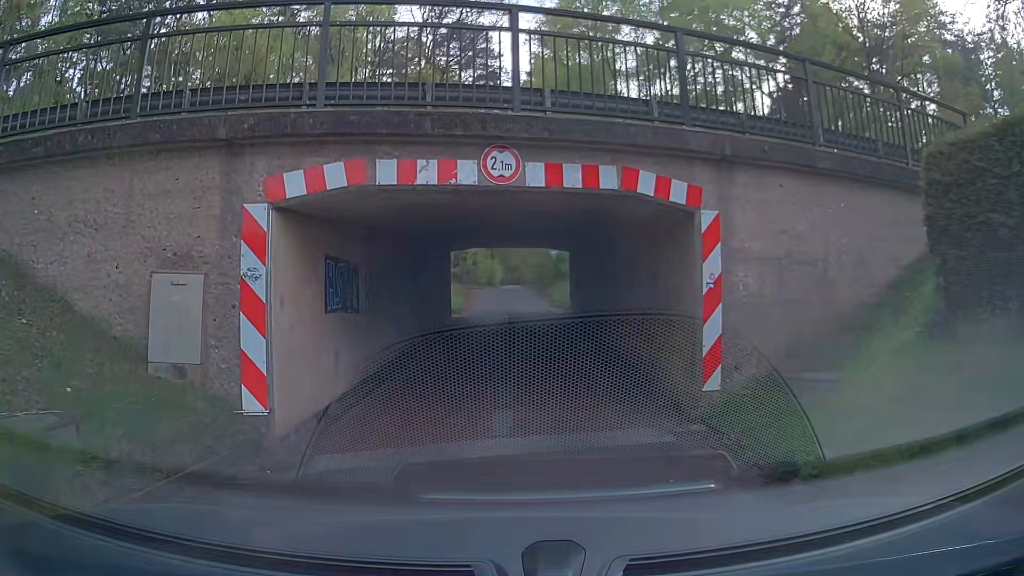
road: residential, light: Day
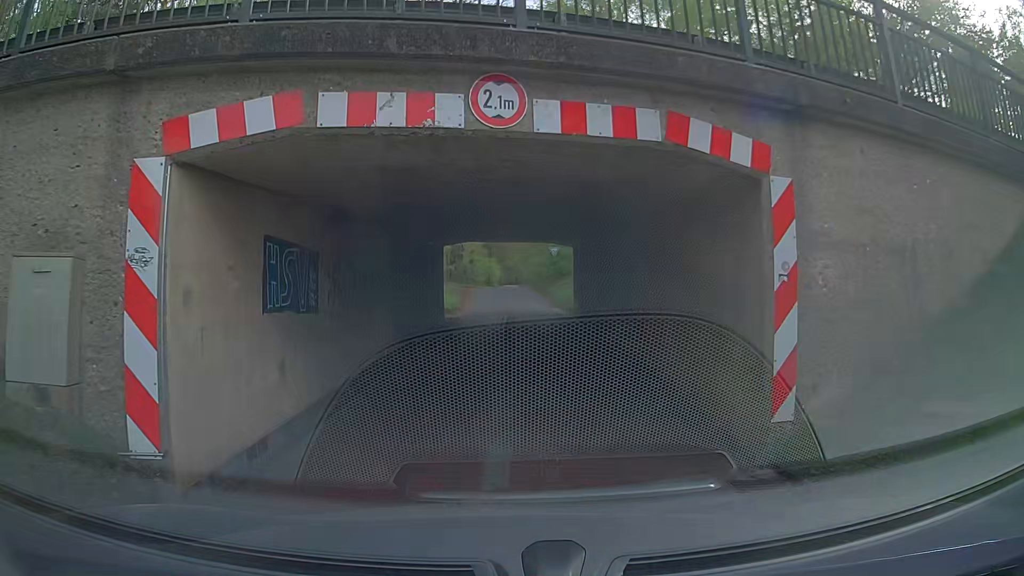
(0.0, +2.1) m; +1°
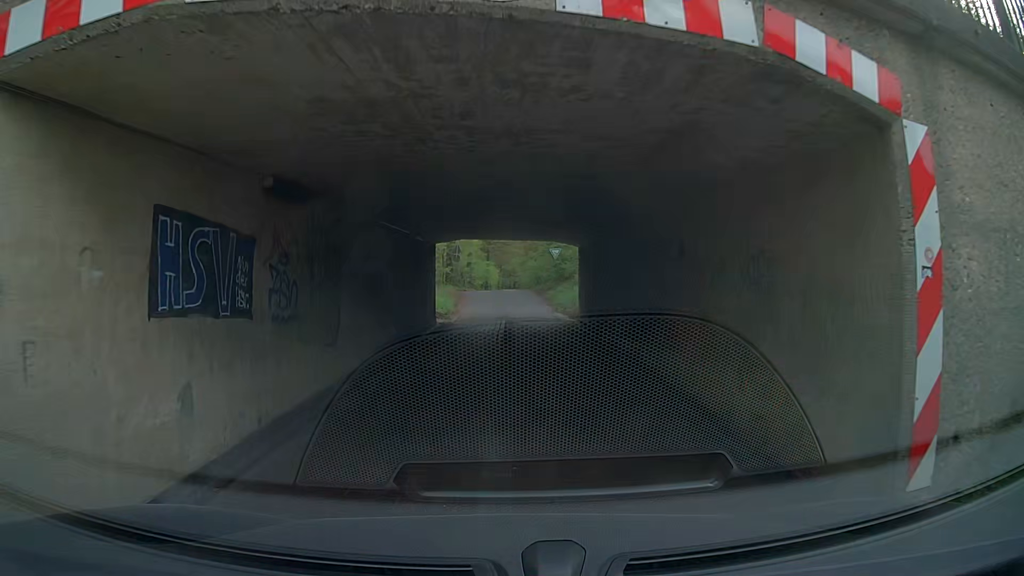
(0.0, +2.1) m; -1°
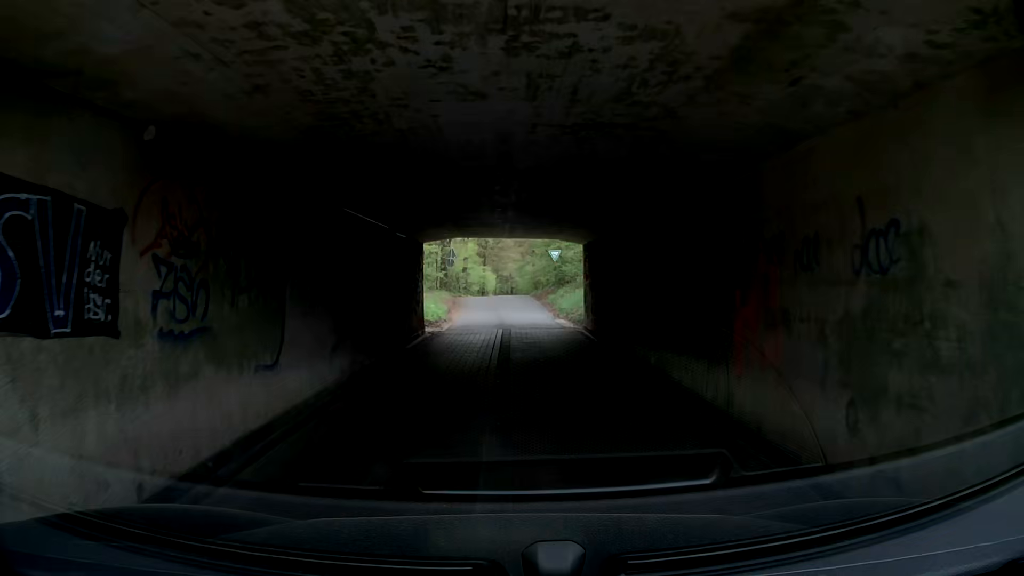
(0.0, +2.2) m; +1°
